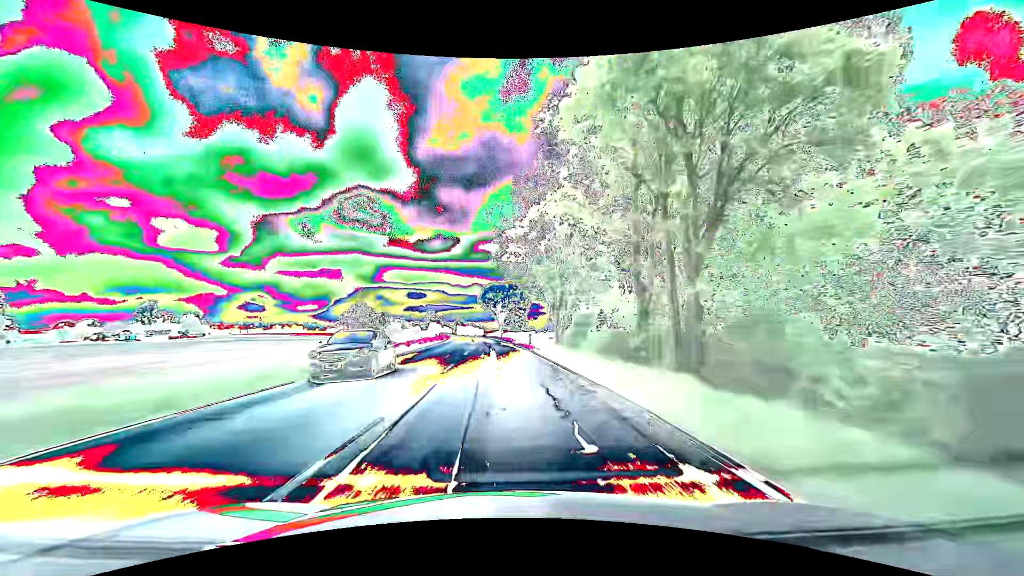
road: primary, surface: asphalt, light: Day
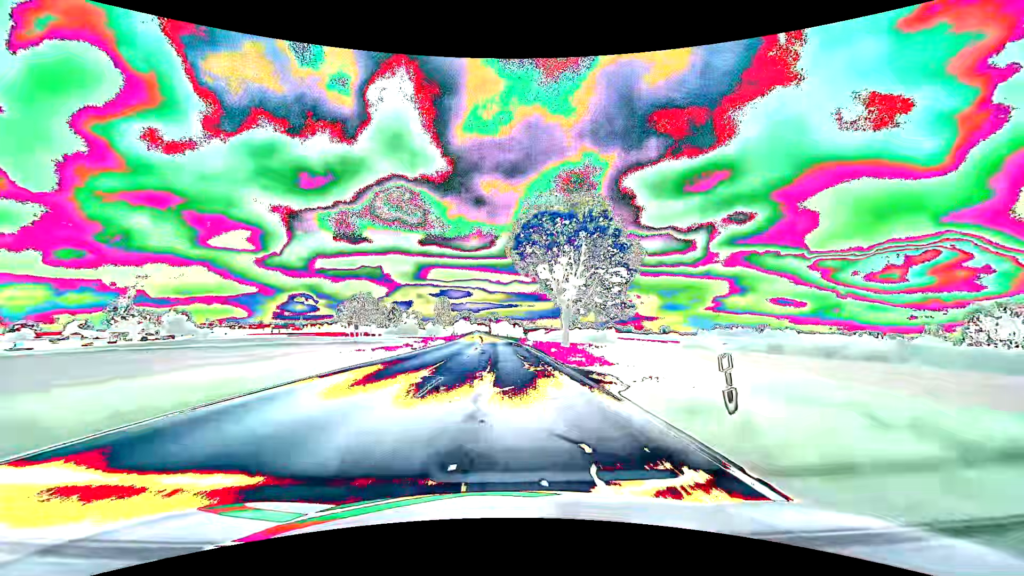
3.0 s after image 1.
(-3.6, +78.9) m; -5°
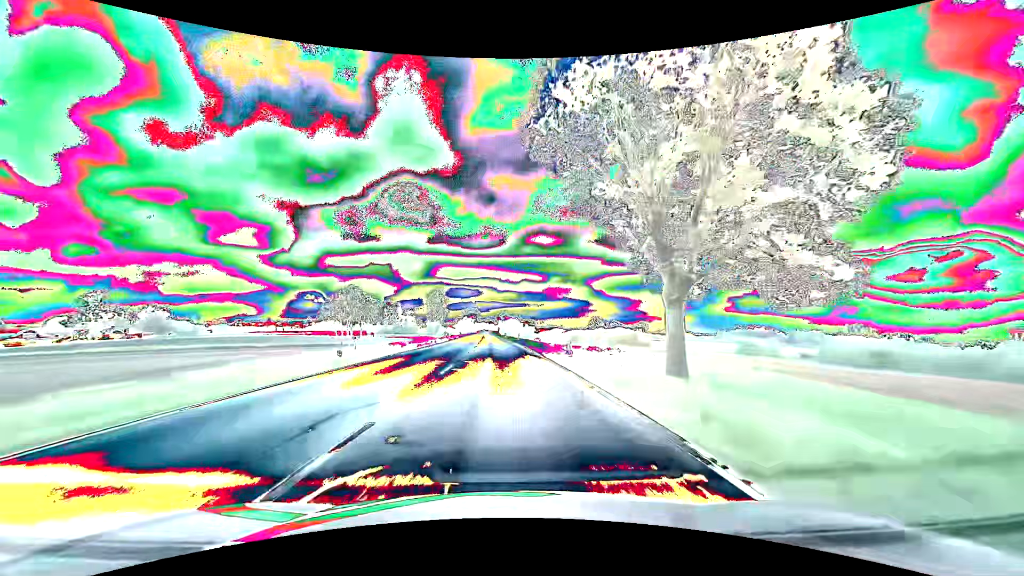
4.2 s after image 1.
(-0.3, +31.7) m; -1°
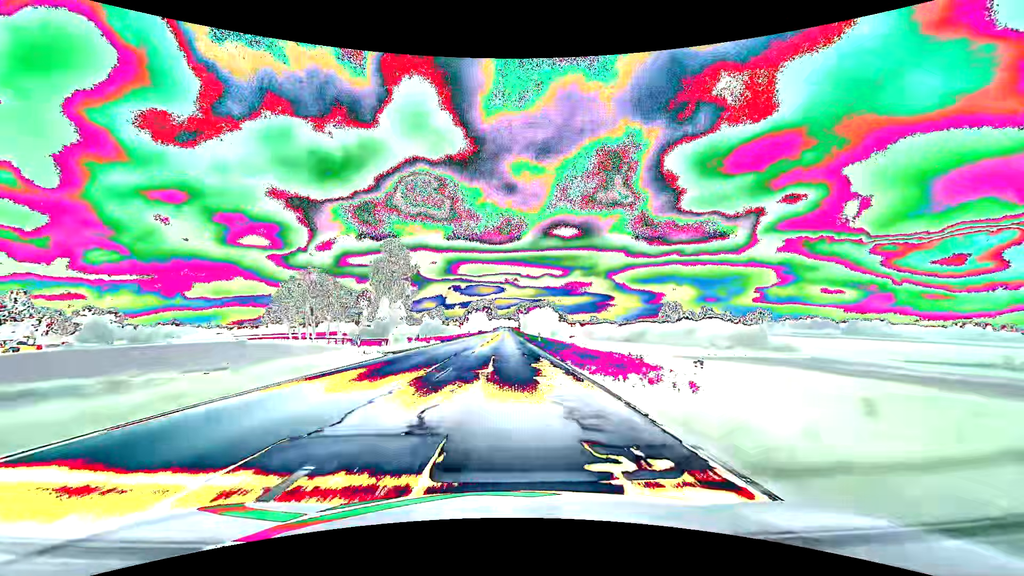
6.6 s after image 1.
(-1.5, +63.4) m; -2°
